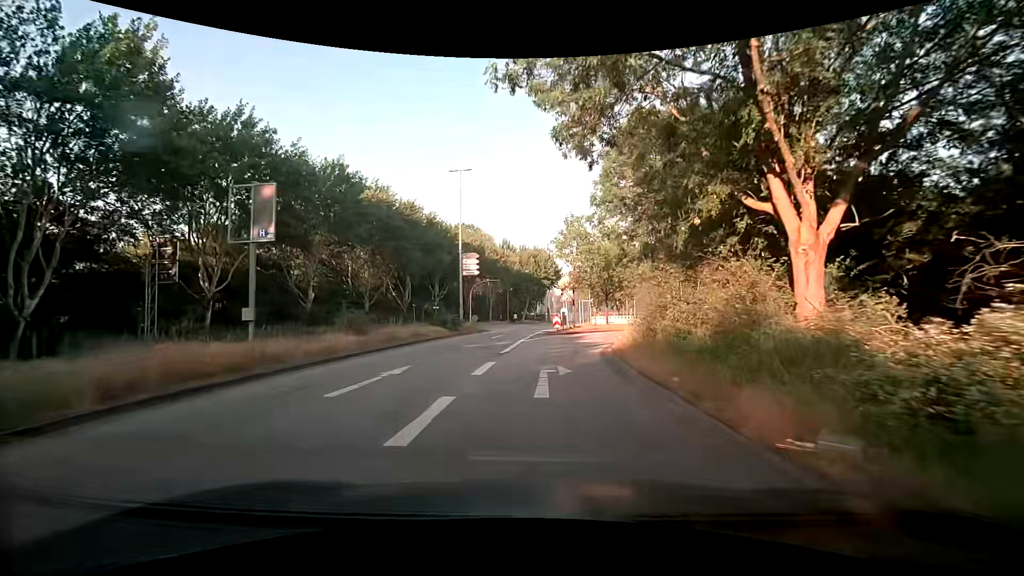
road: secondary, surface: asphalt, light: Day
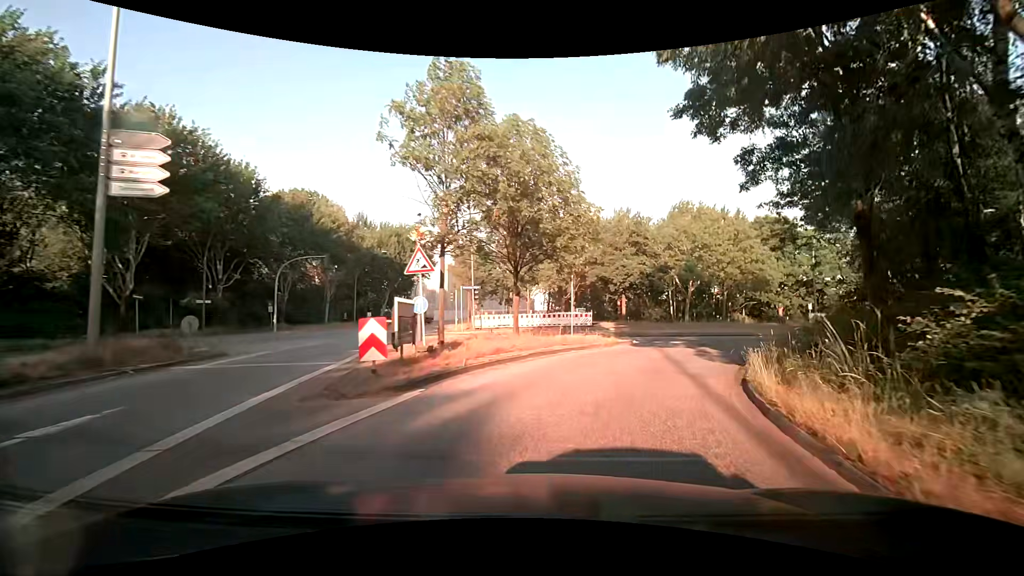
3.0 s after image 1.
(+1.6, +24.4) m; +13°
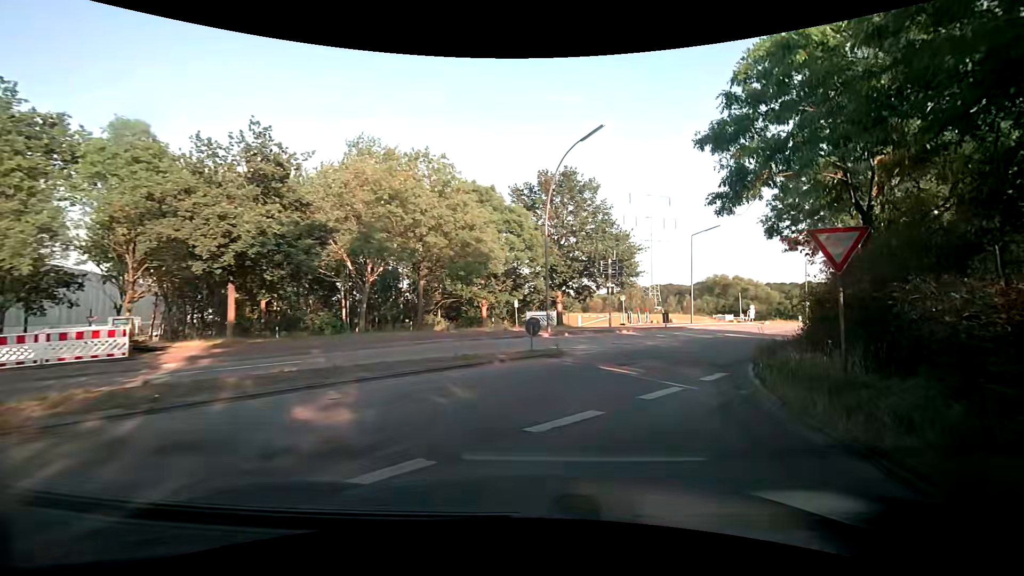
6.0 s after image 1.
(+5.9, +19.9) m; +36°
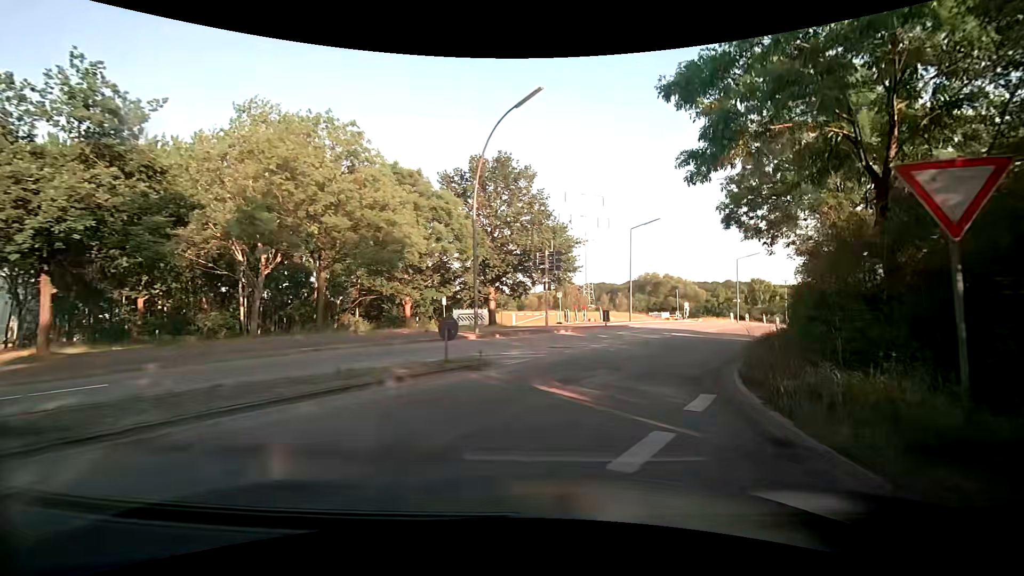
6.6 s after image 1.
(+0.2, +4.0) m; +6°
